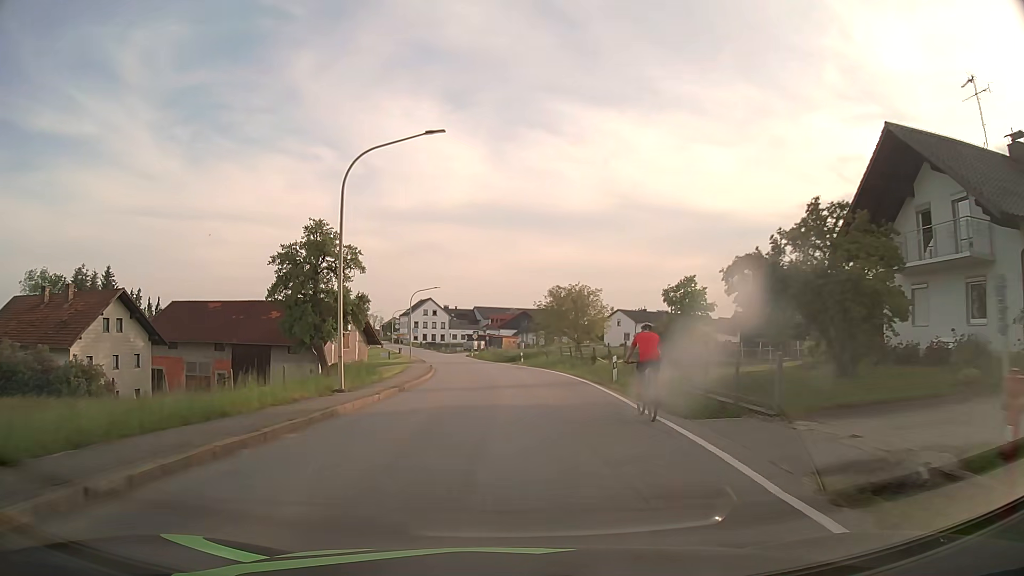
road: secondary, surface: asphalt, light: Day
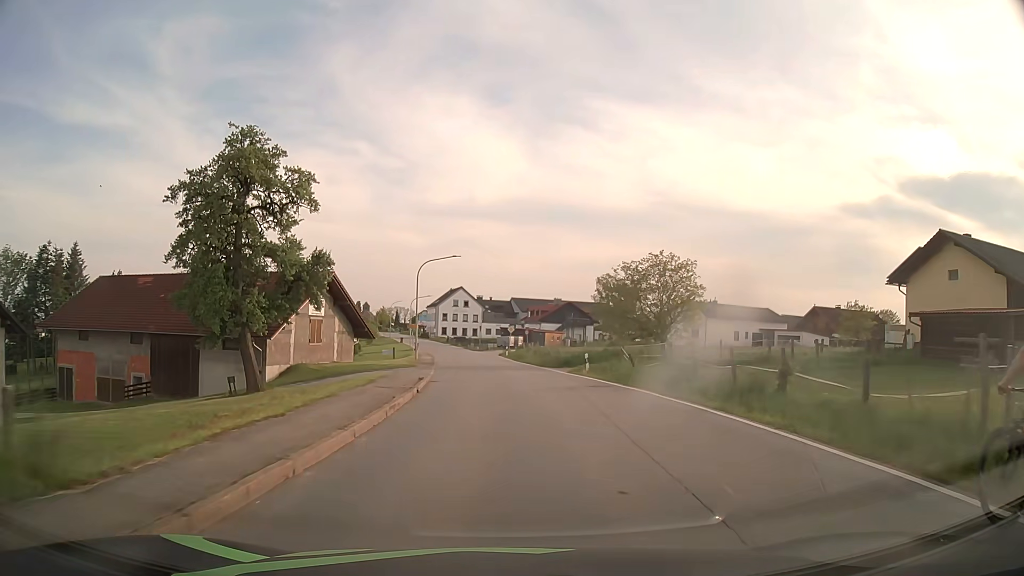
(-0.8, +21.6) m; -4°
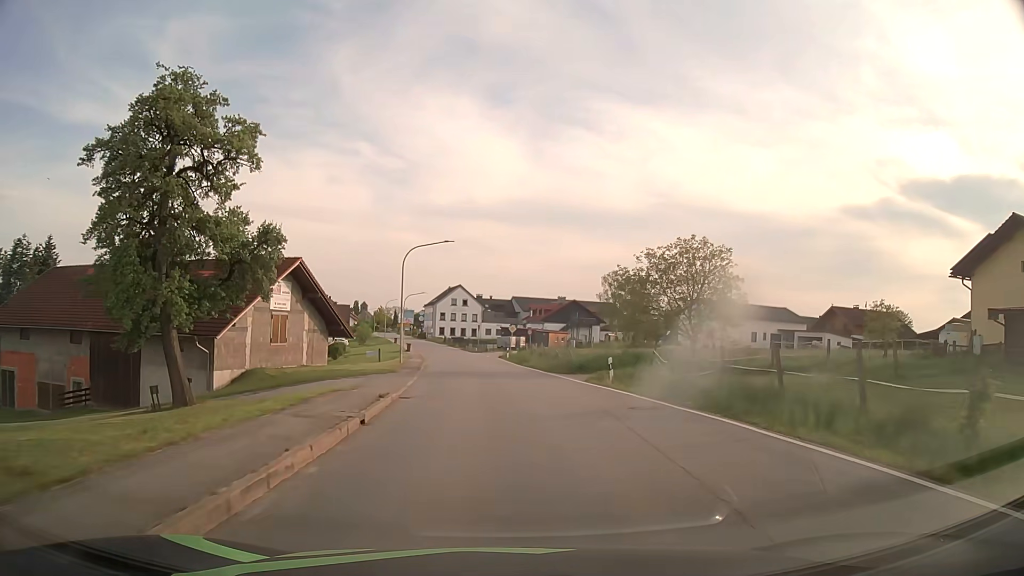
(+0.1, +7.2) m; +1°
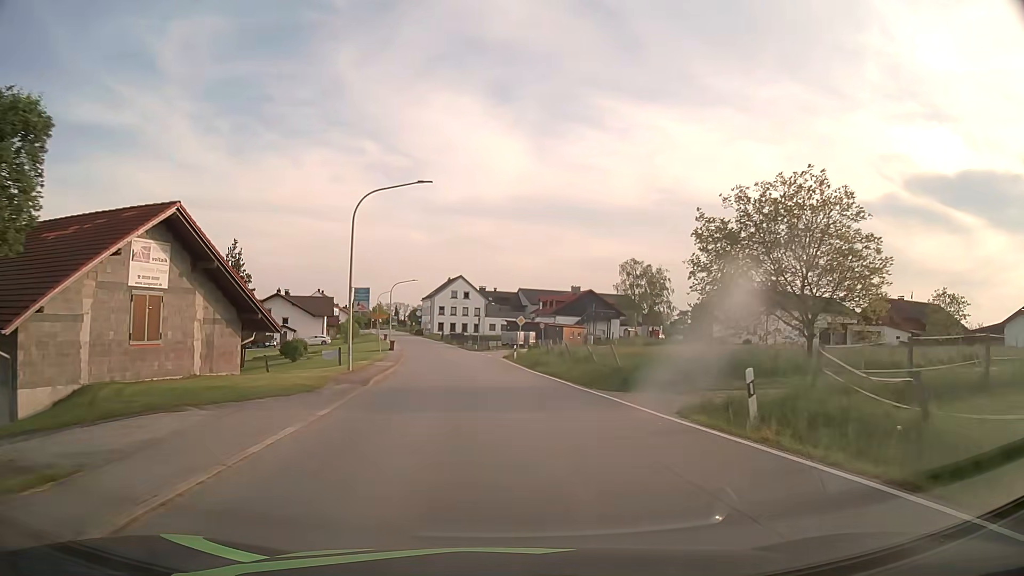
(0.0, +14.5) m; 0°
